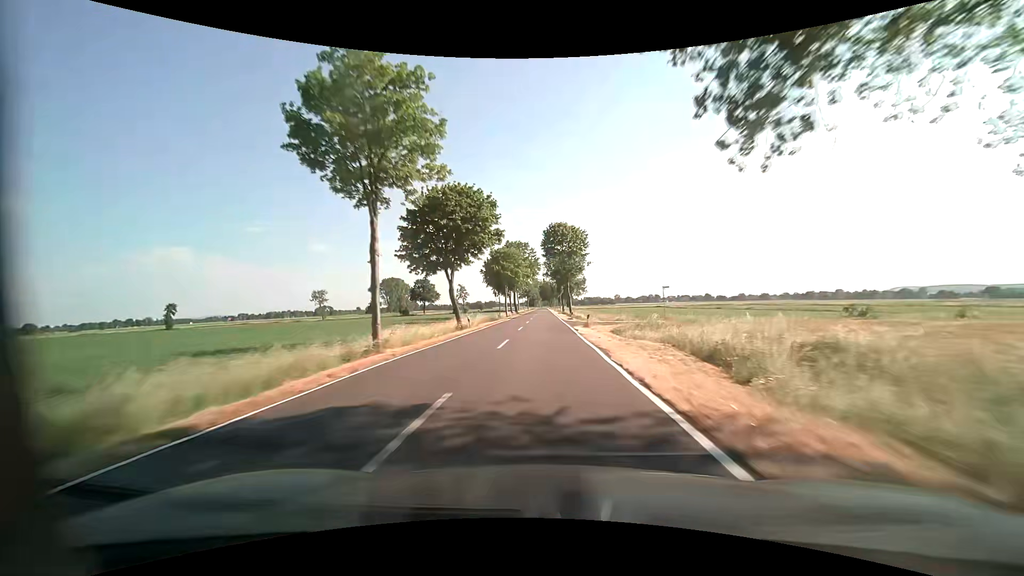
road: tertiary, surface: asphalt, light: Day
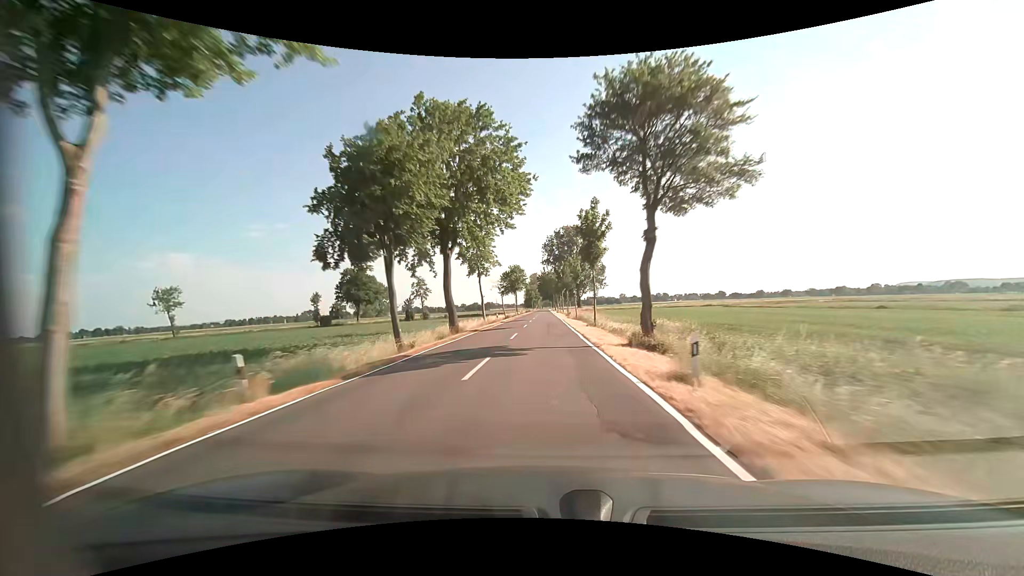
(+0.3, +79.0) m; 0°
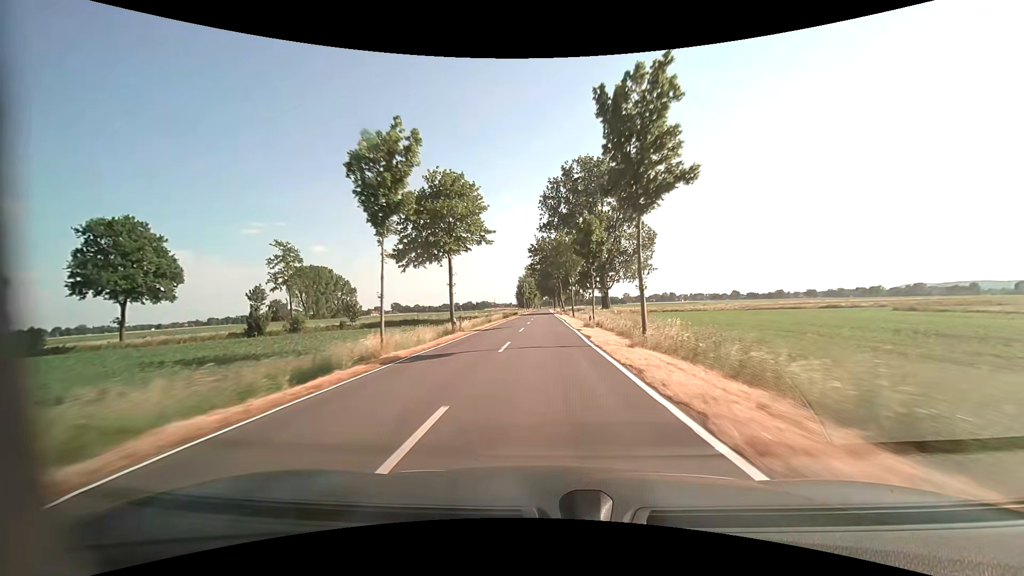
(-0.3, +78.9) m; 0°
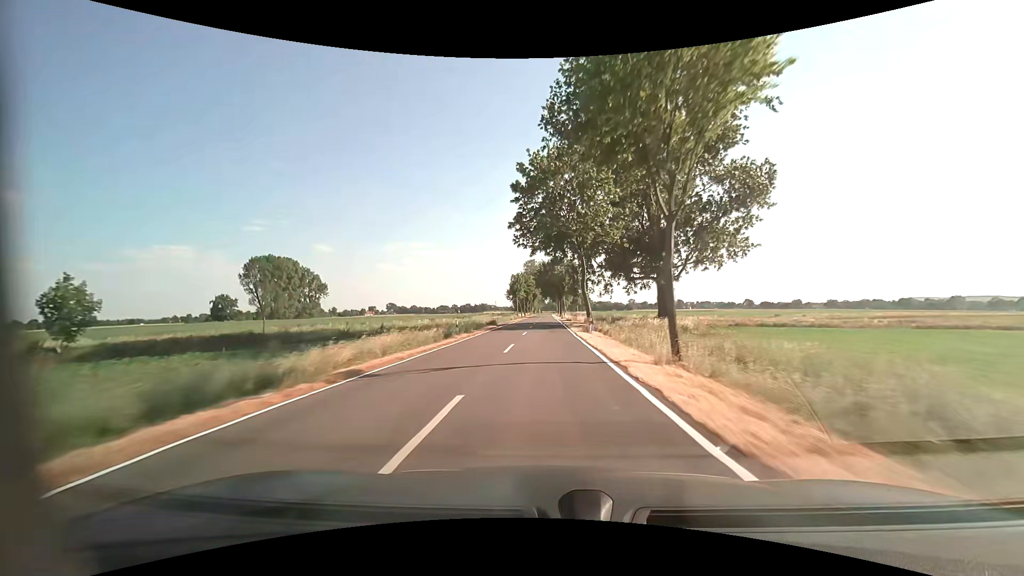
(-0.1, +47.4) m; 0°
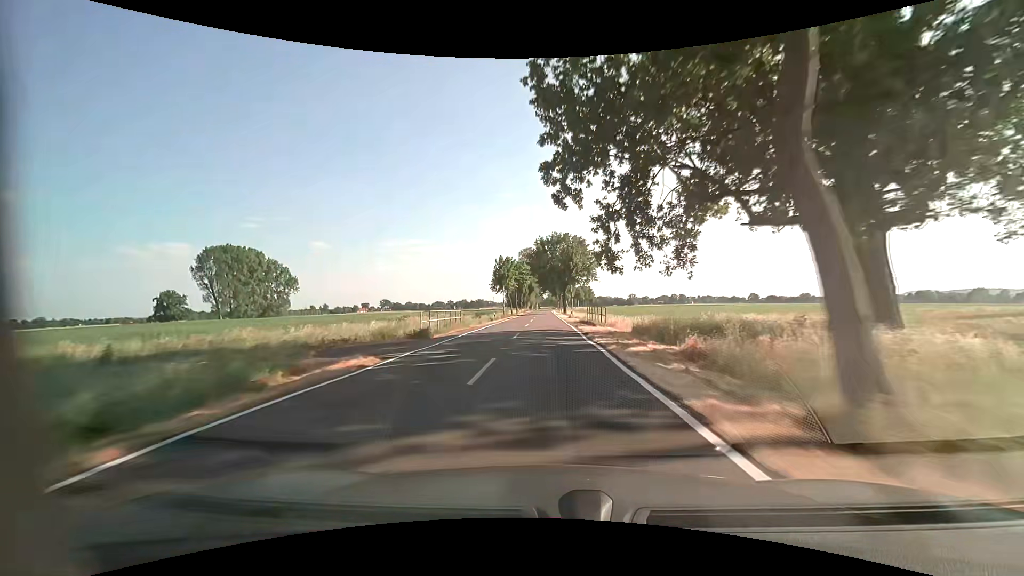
(+0.1, +31.6) m; 0°
(0, +10) (0, +20) (0, +30) (0, +40) (0, +50) (0, +60) (0, +70) (+1, +80) (+1, +90) (+1, +100) m
